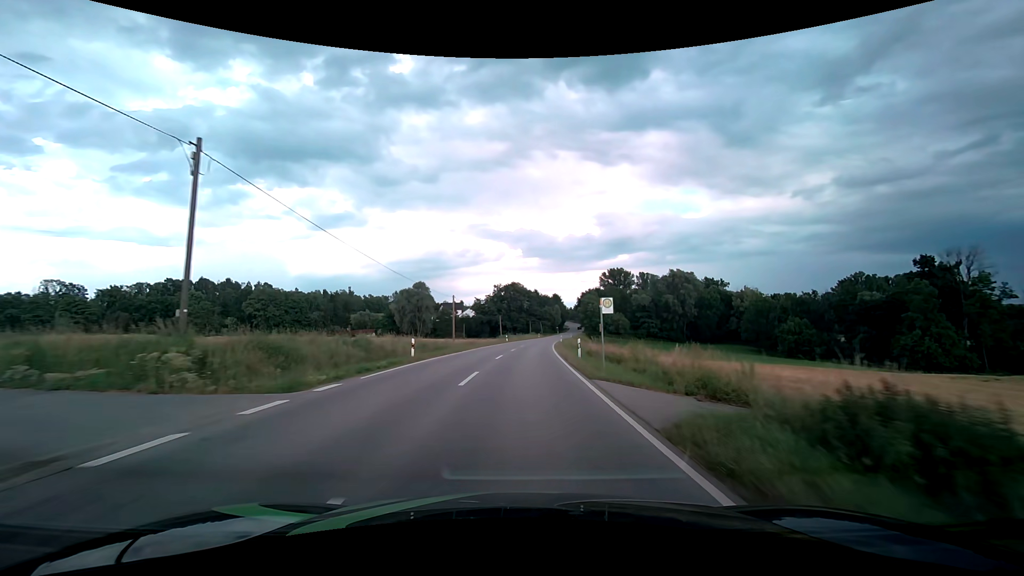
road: secondary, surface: asphalt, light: Day
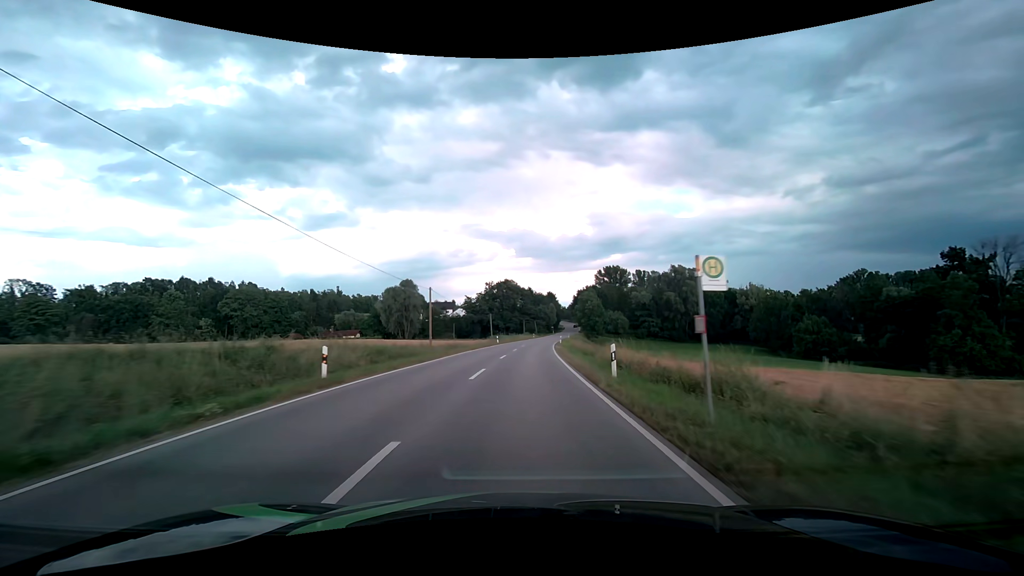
(0.0, +10.1) m; +1°
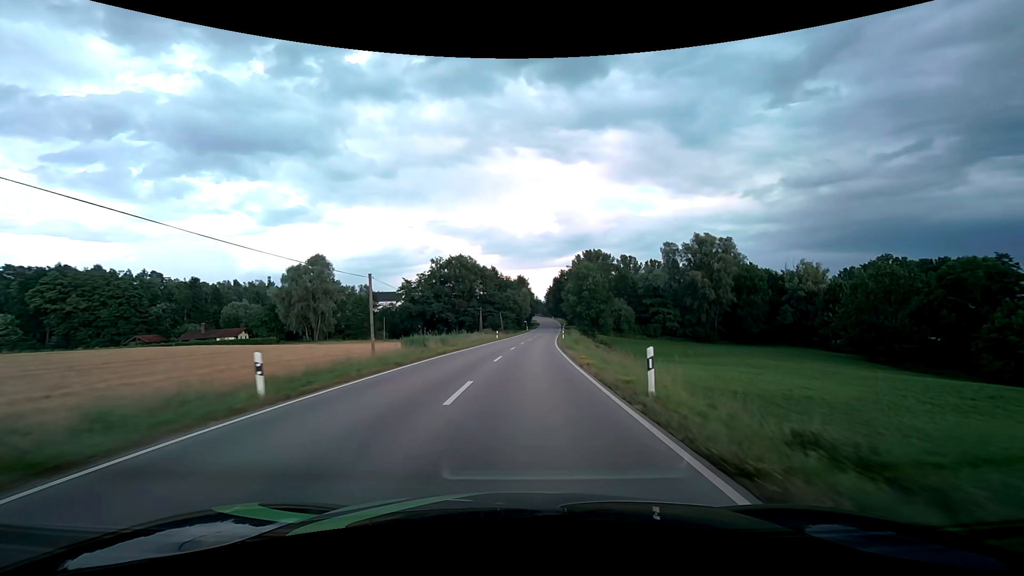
(+1.9, +53.4) m; +4°
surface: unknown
(0, +10) (0, +20) (+1, +30) (+1, +40) (+2, +50) (+3, +60) (+4, +70) (+5, +80) (+6, +90) (+7, +100) m
